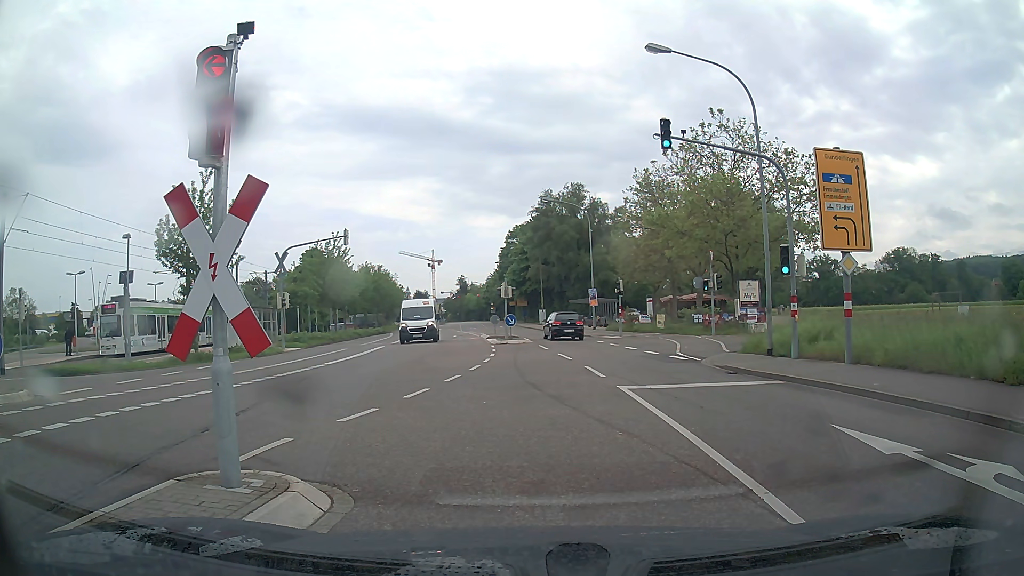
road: tertiary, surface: asphalt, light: Day
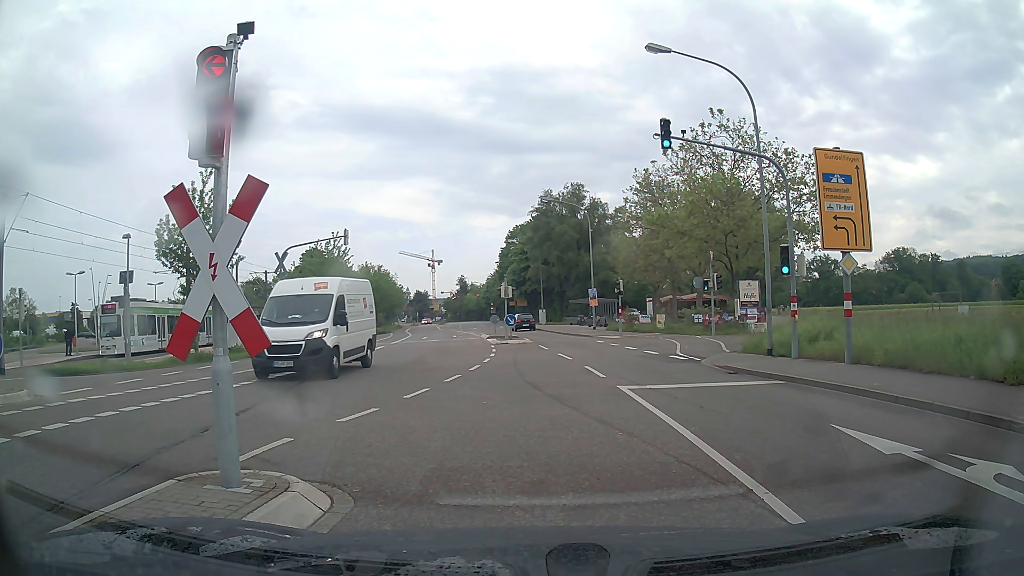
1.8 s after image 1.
(0.0, 0.0) m; 0°
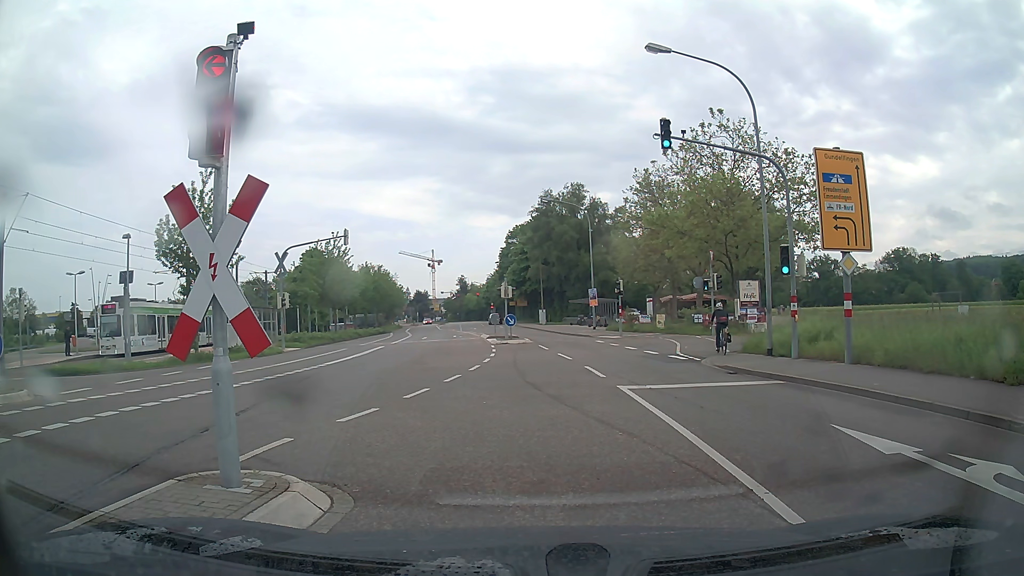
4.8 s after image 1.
(0.0, 0.0) m; 0°
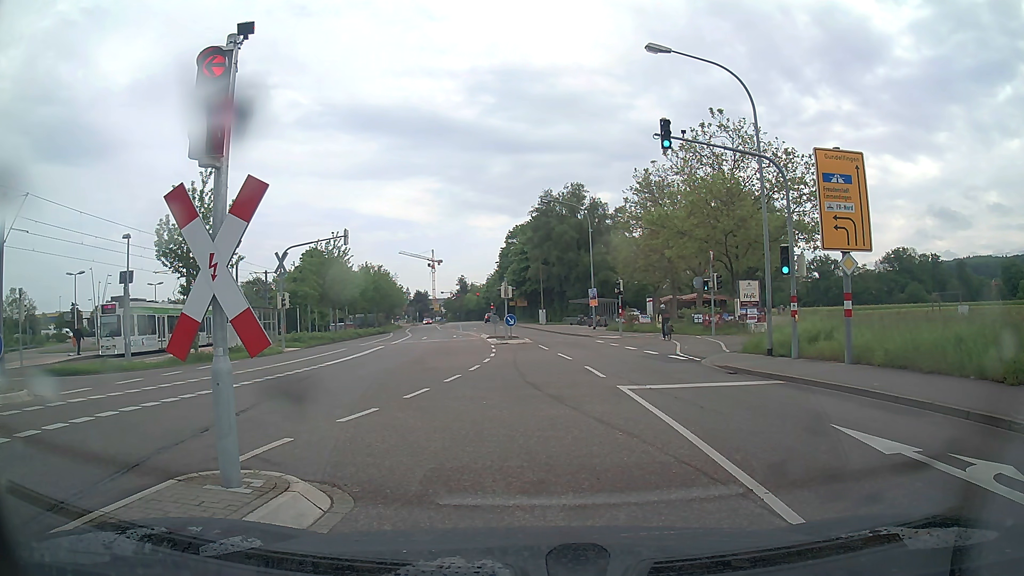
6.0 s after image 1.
(0.0, 0.0) m; 0°
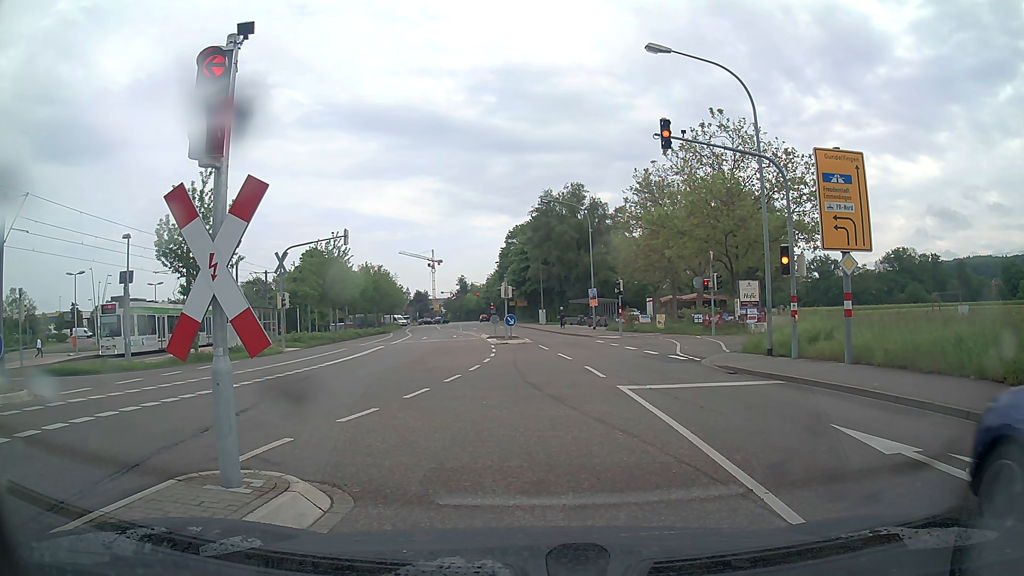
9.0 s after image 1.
(0.0, 0.0) m; 0°
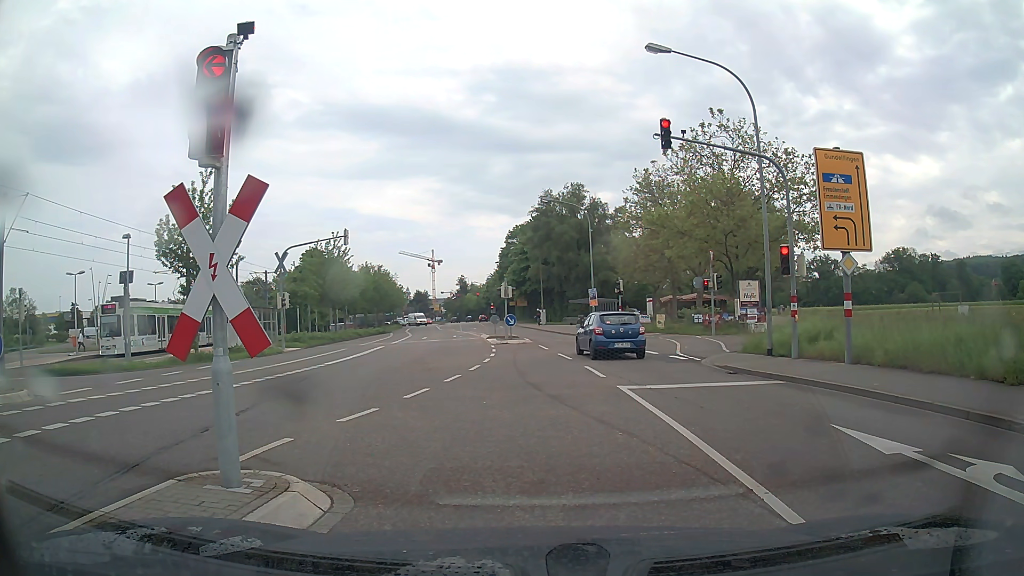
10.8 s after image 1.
(0.0, 0.0) m; 0°
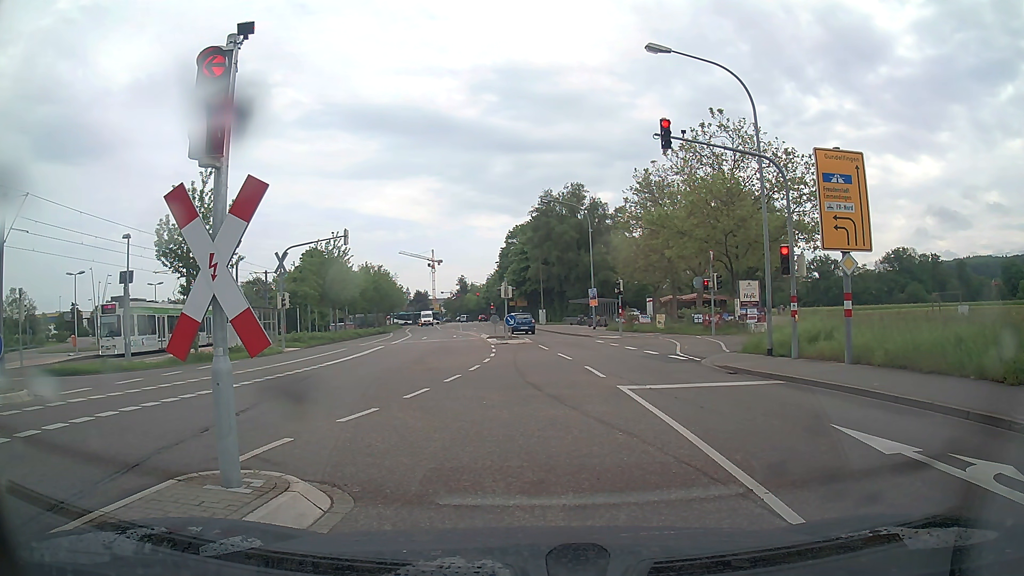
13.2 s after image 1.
(0.0, 0.0) m; 0°
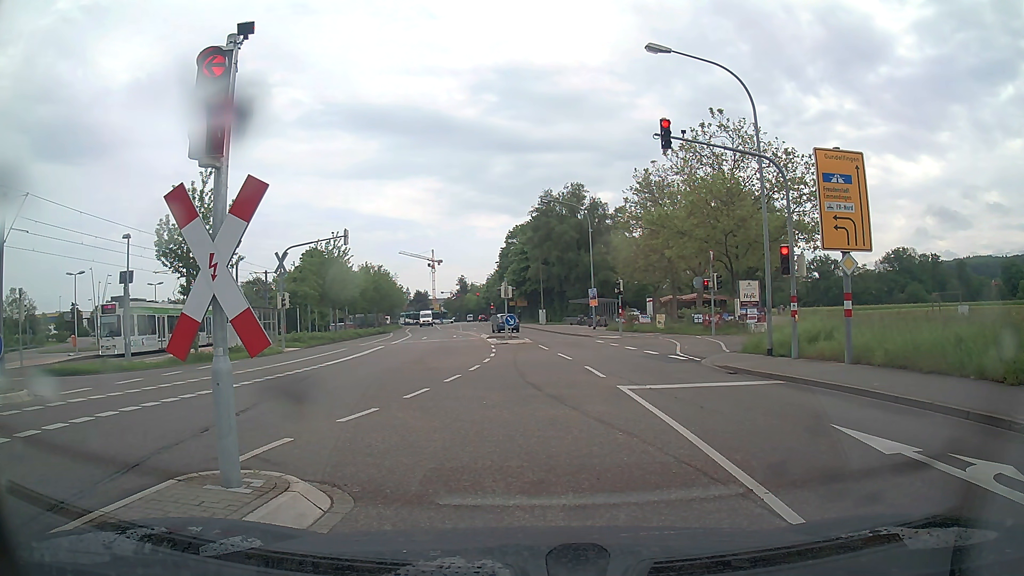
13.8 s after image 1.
(0.0, 0.0) m; 0°
